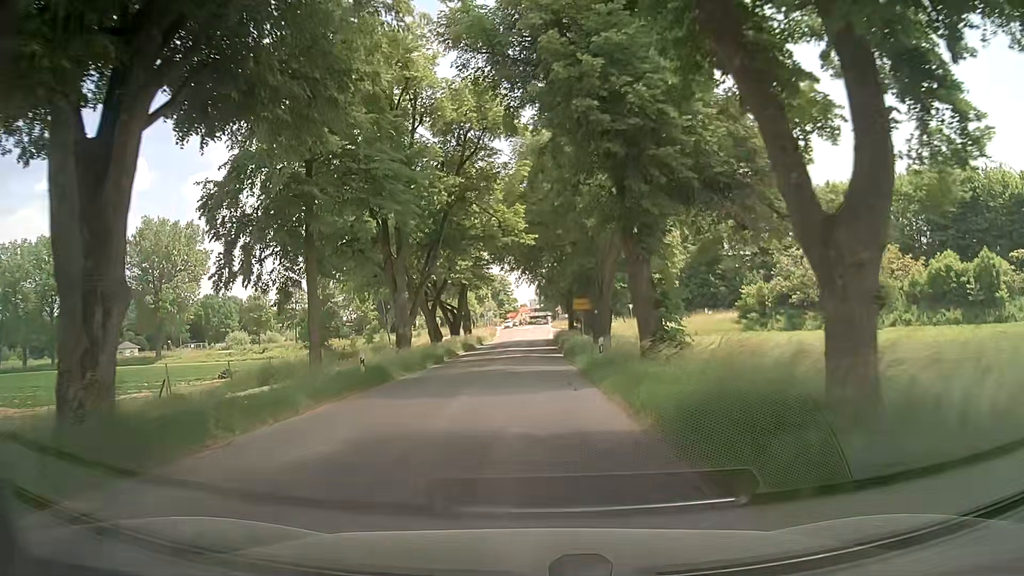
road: tertiary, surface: asphalt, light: Day
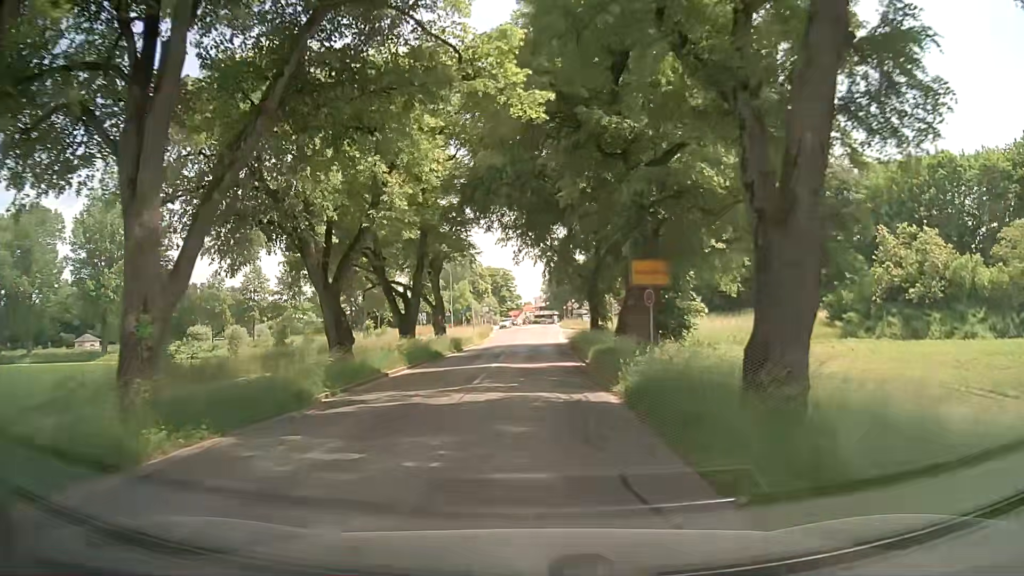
(+0.1, +22.2) m; +1°
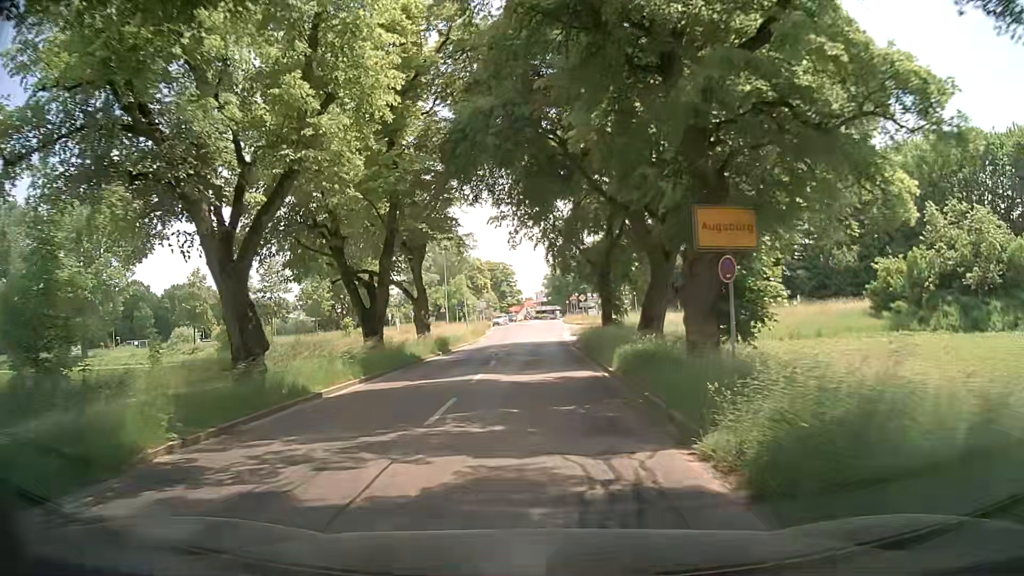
(0.0, +7.2) m; -1°
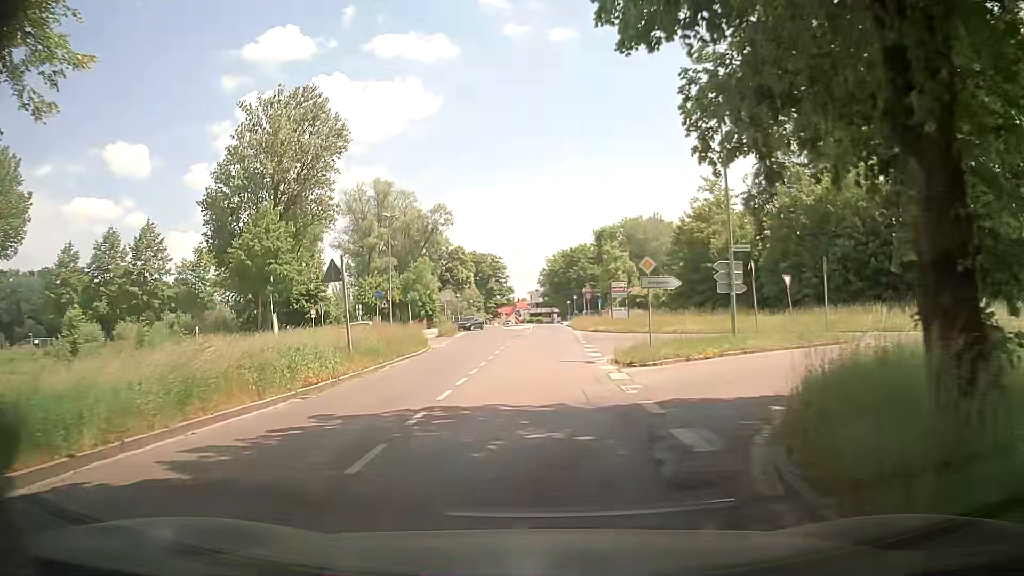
(+0.3, +32.8) m; 0°
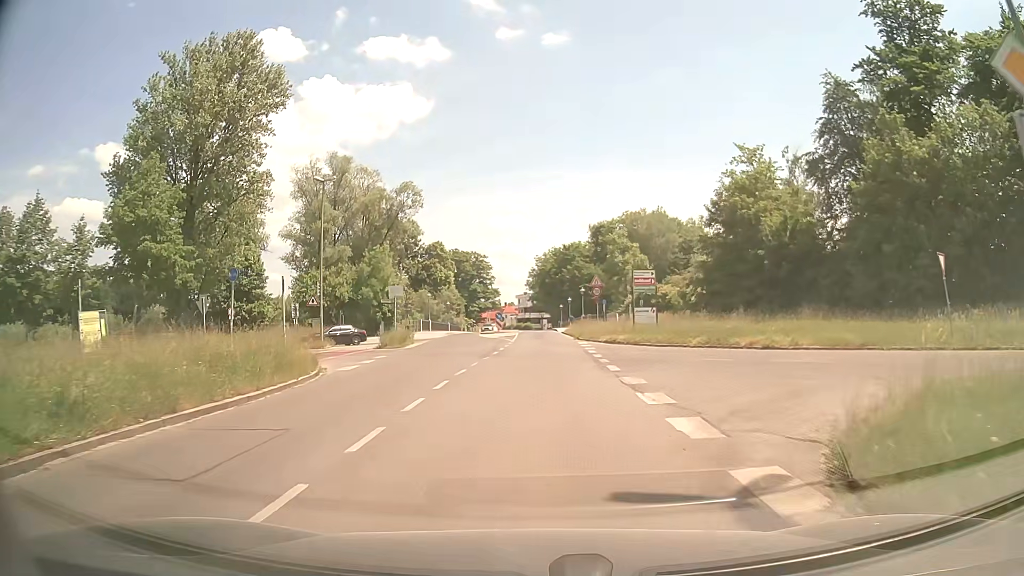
(+0.3, +17.1) m; +2°
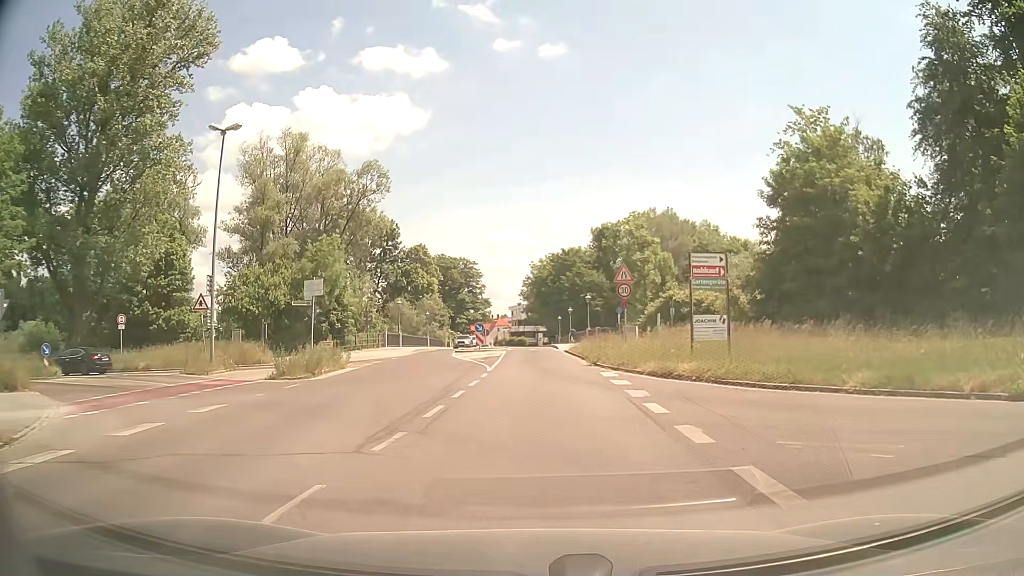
(0.0, +14.7) m; 0°
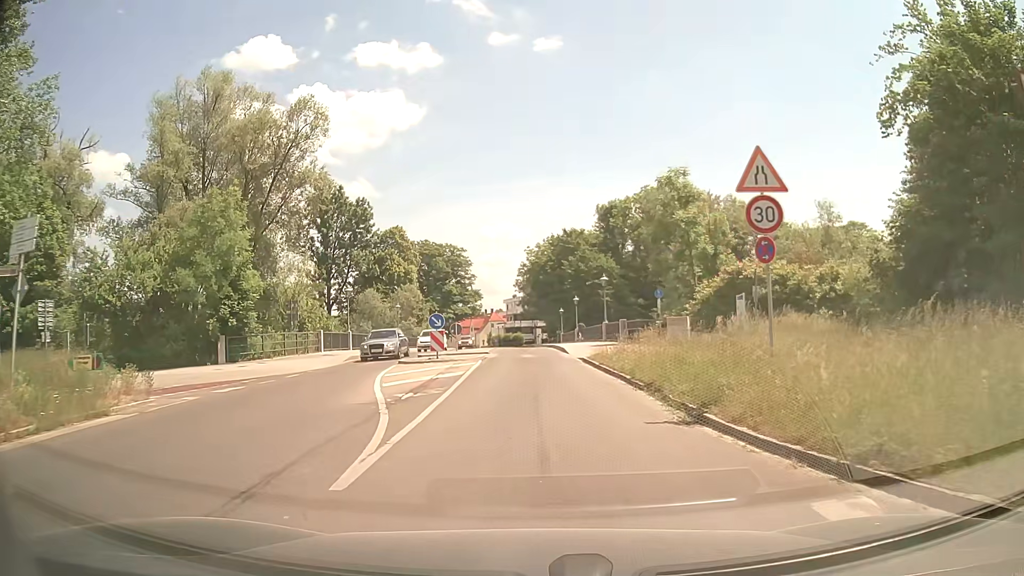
(+0.2, +17.0) m; +1°
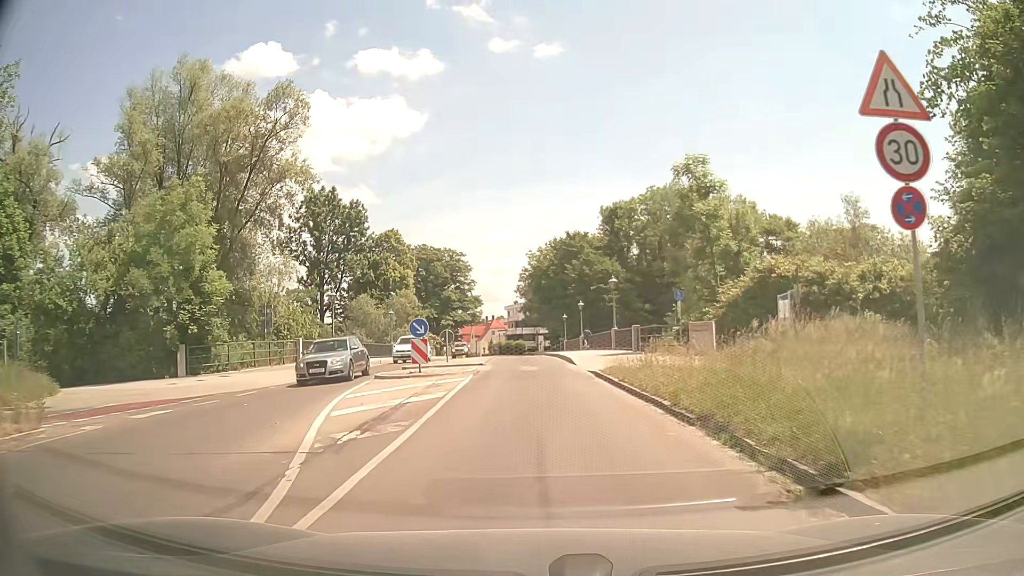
(-0.1, +4.2) m; -1°
(0, +10) (0, +20) (0, +30) (-1, +40) (-1, +50) (-1, +60) (-1, +70) (-2, +80) (-2, +90) (-2, +100) m
